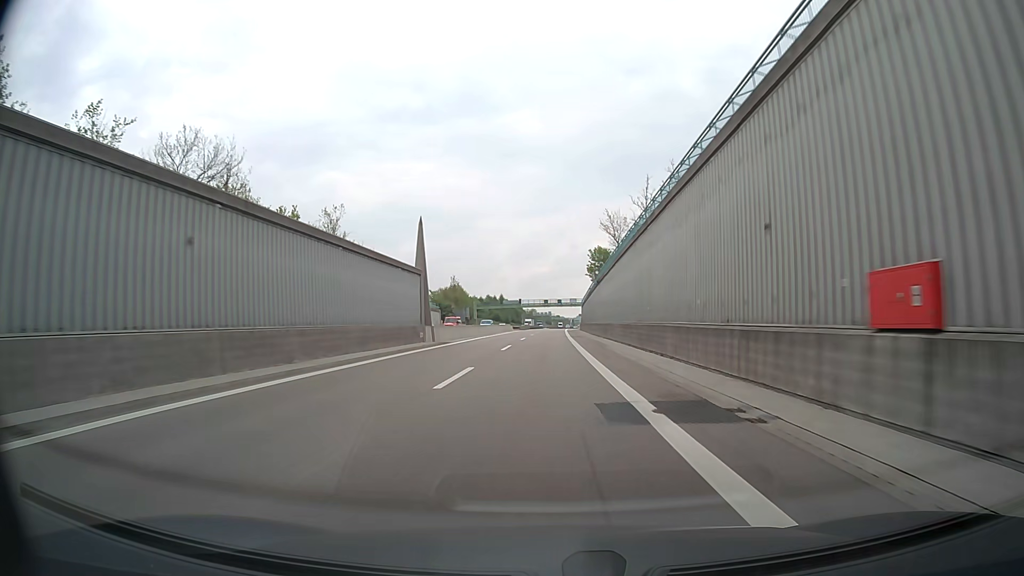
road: motorway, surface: asphalt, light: Day
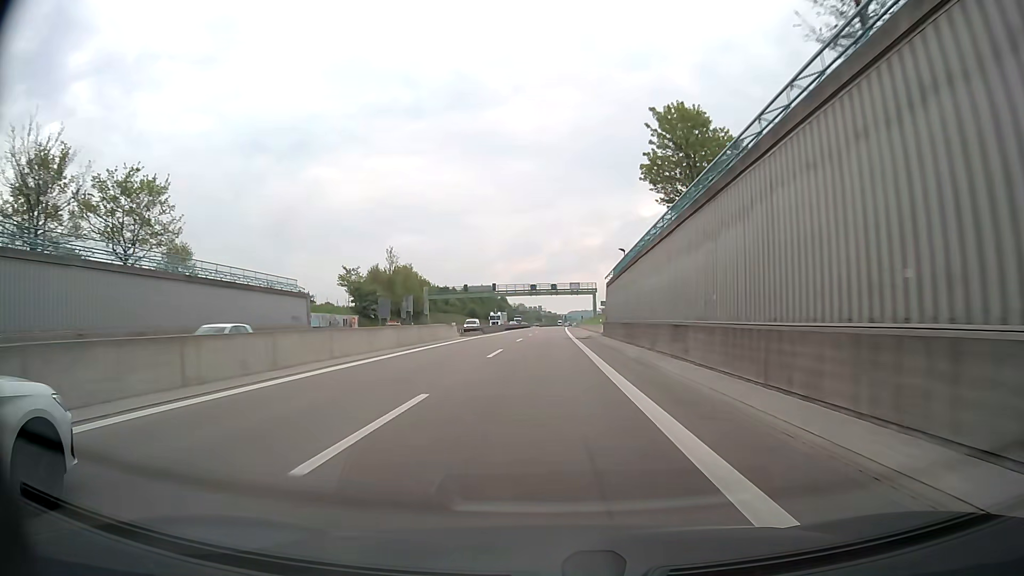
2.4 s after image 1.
(+0.5, +62.1) m; +1°
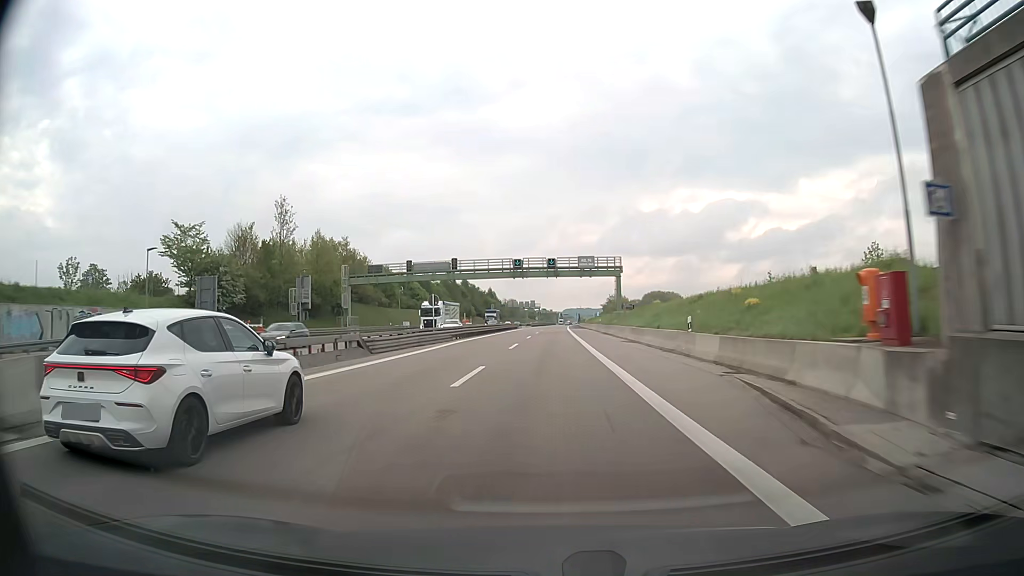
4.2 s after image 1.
(+0.1, +46.5) m; 0°
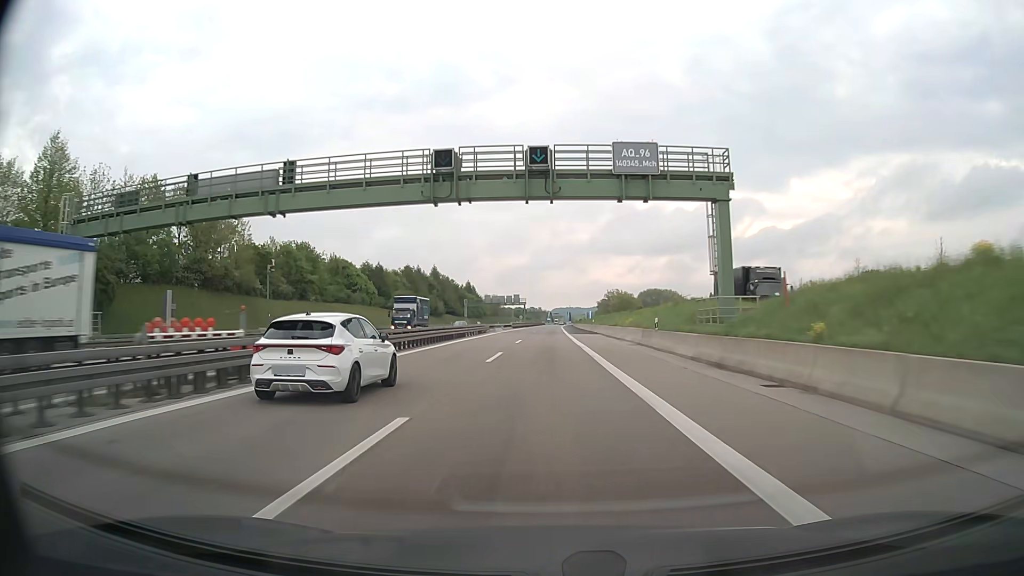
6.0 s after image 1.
(+0.3, +46.6) m; +1°
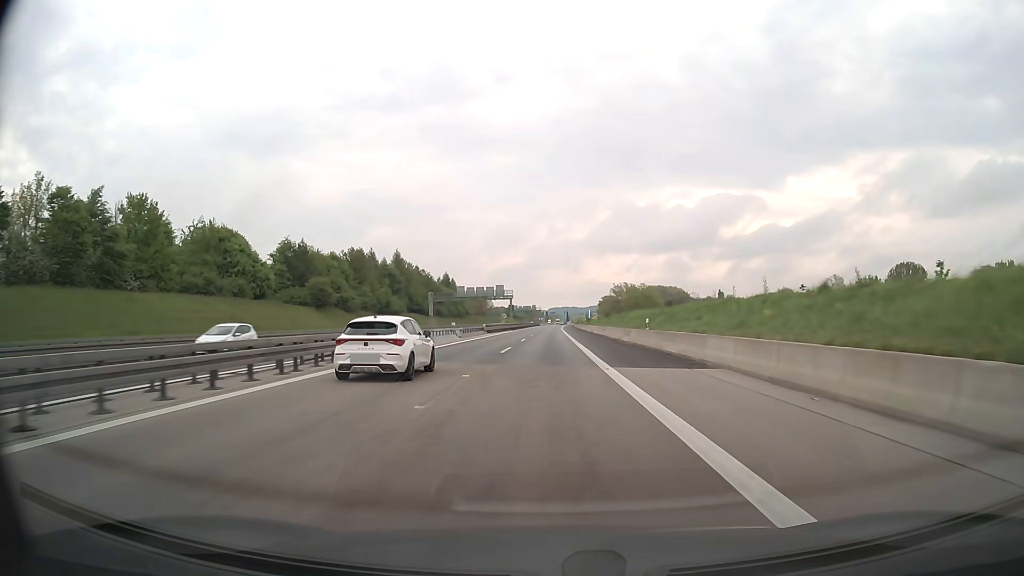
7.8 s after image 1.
(+0.2, +47.5) m; 0°
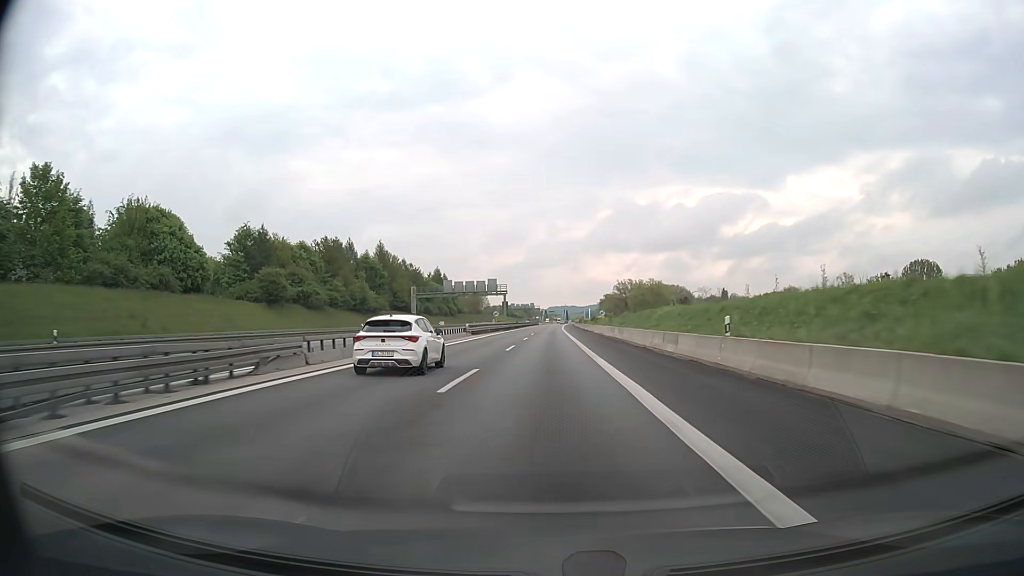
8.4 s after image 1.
(0.0, +16.0) m; 0°
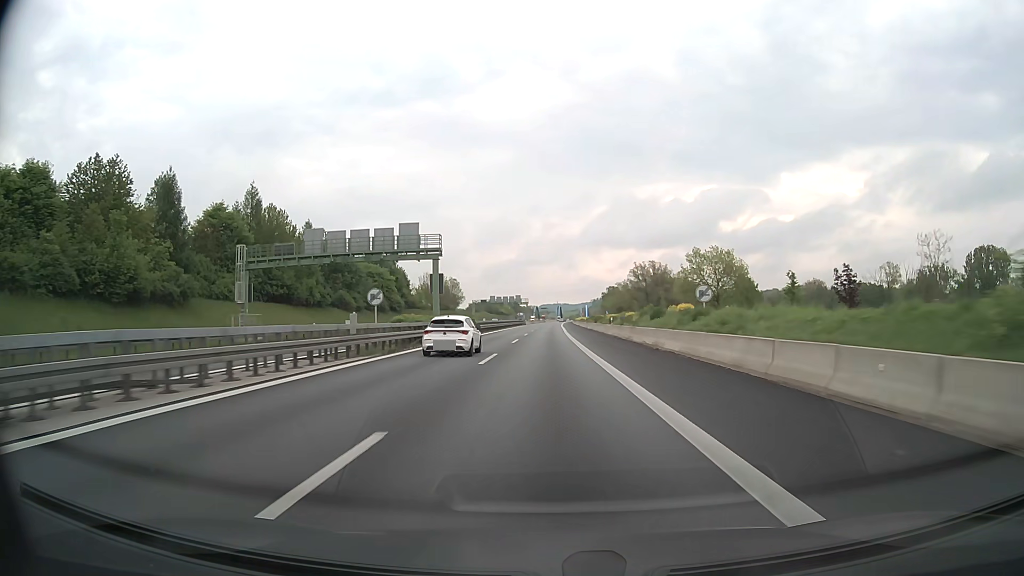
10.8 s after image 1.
(+0.5, +64.5) m; +1°
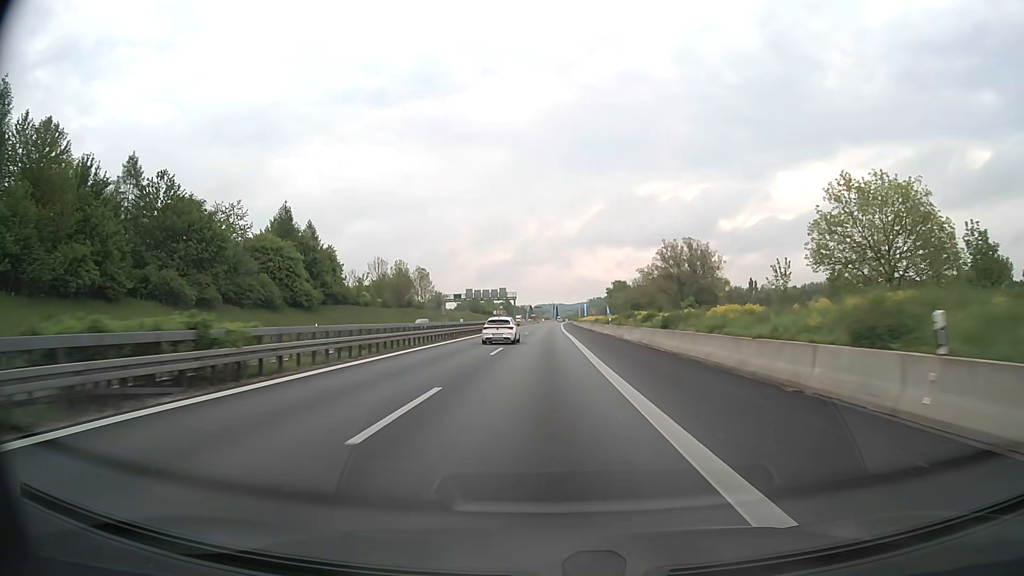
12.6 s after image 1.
(+0.2, +48.5) m; +1°
(0, +10) (0, +20) (0, +30) (0, +40) (0, +50) (0, +60) (0, +70) (0, +80) (0, +90) (+1, +100) m
